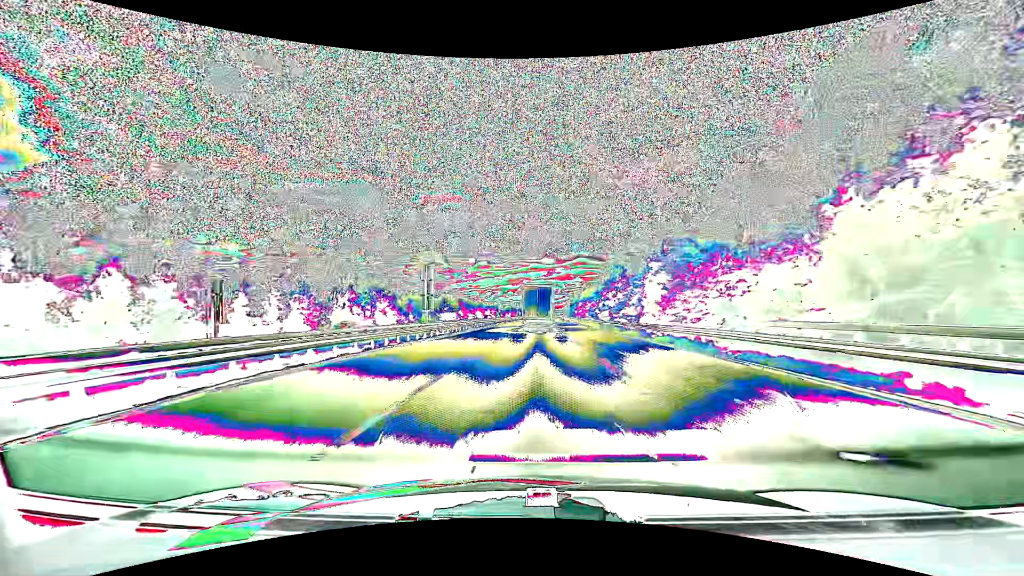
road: motorway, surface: asphalt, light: Day
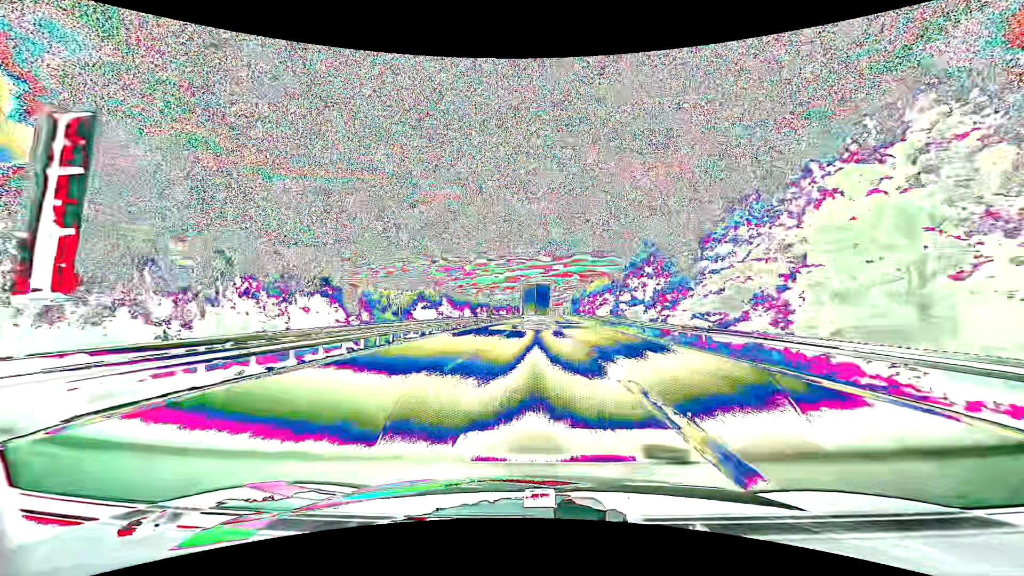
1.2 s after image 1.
(+0.1, +29.0) m; 0°
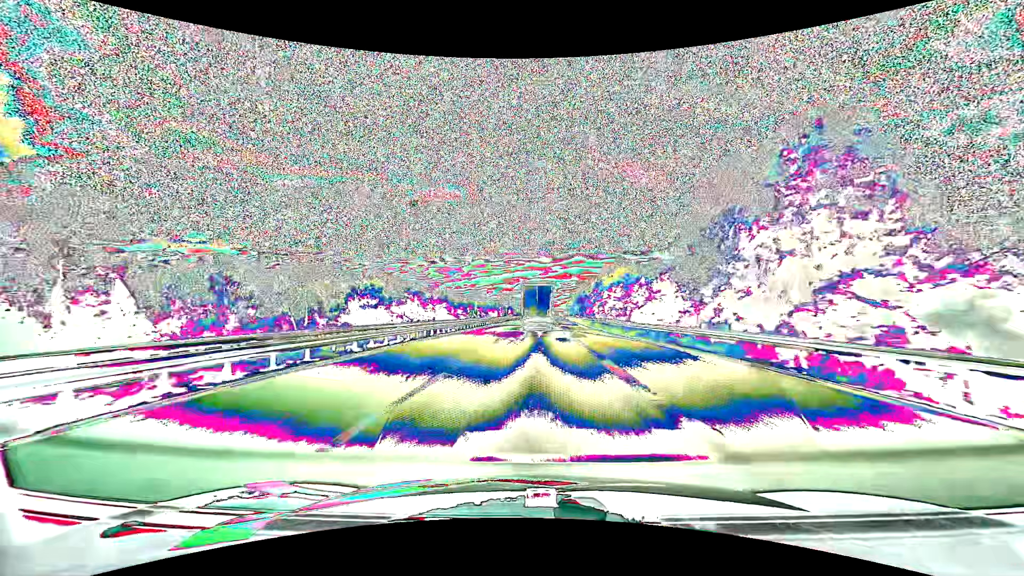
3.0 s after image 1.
(0.0, +43.3) m; 0°
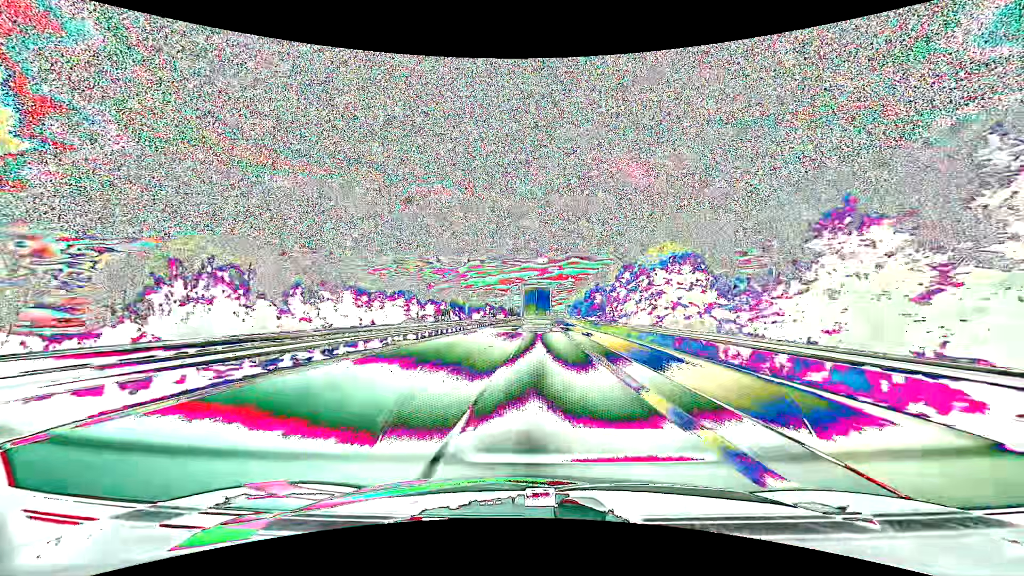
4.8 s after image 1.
(+0.3, +43.2) m; +1°
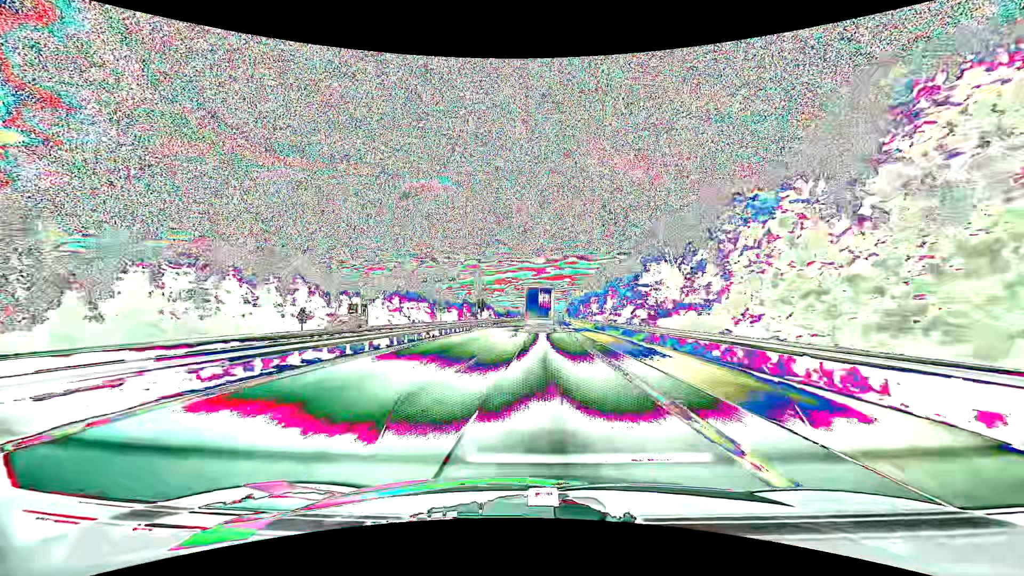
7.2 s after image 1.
(+0.2, +58.0) m; 0°
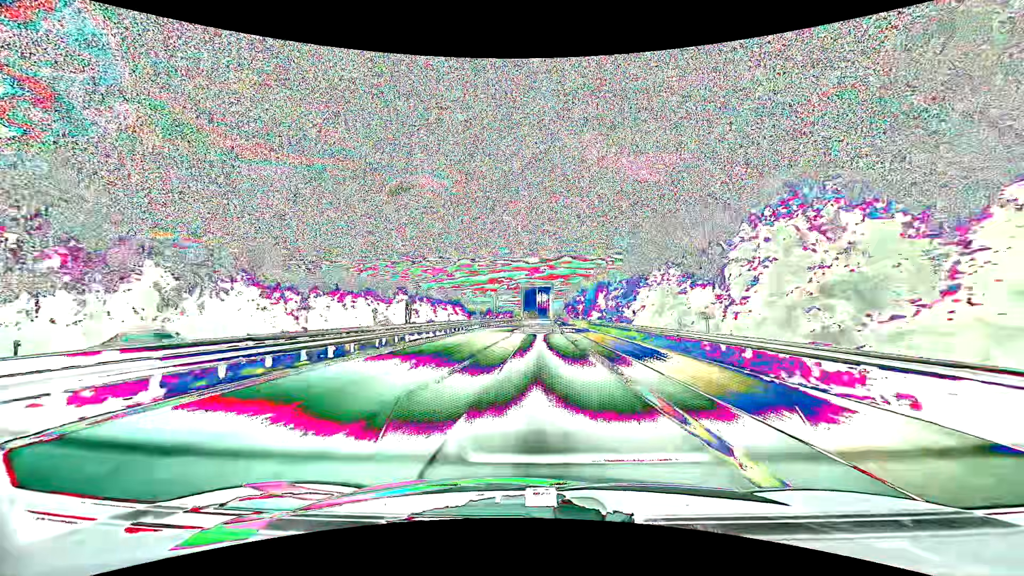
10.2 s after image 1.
(+0.9, +74.8) m; +1°
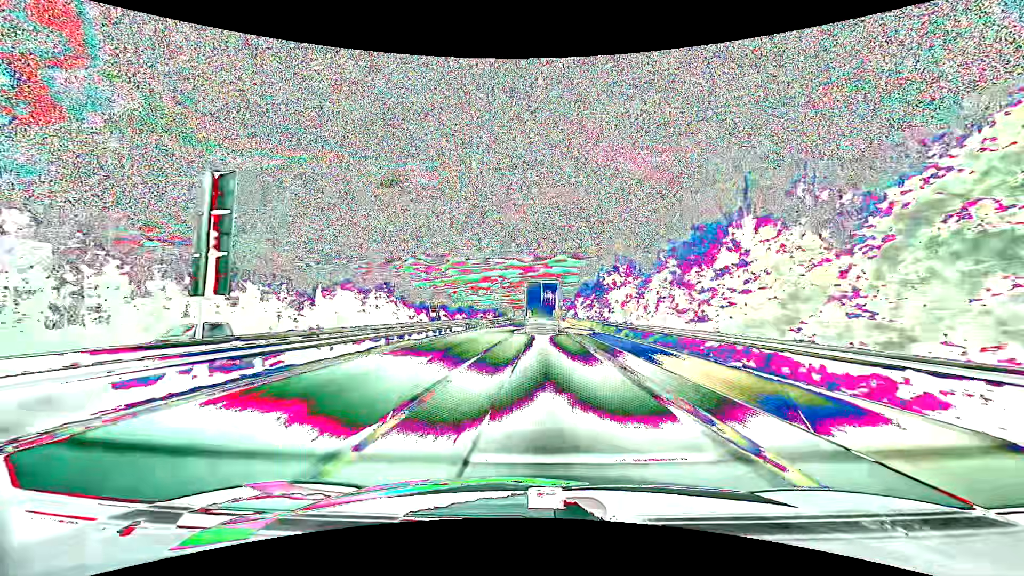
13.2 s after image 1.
(+0.2, +77.2) m; +1°
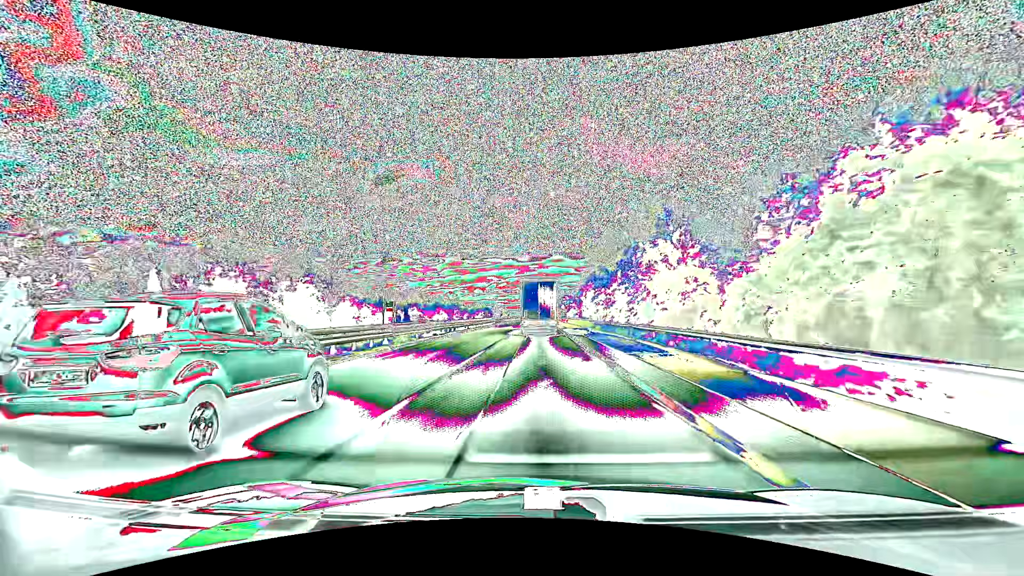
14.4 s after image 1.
(+0.2, +31.1) m; +1°
(0, +10) (0, +20) (0, +30) (0, +40) (0, +50) (0, +60) (0, +70) (0, +80) (0, +90) (0, +100) m
